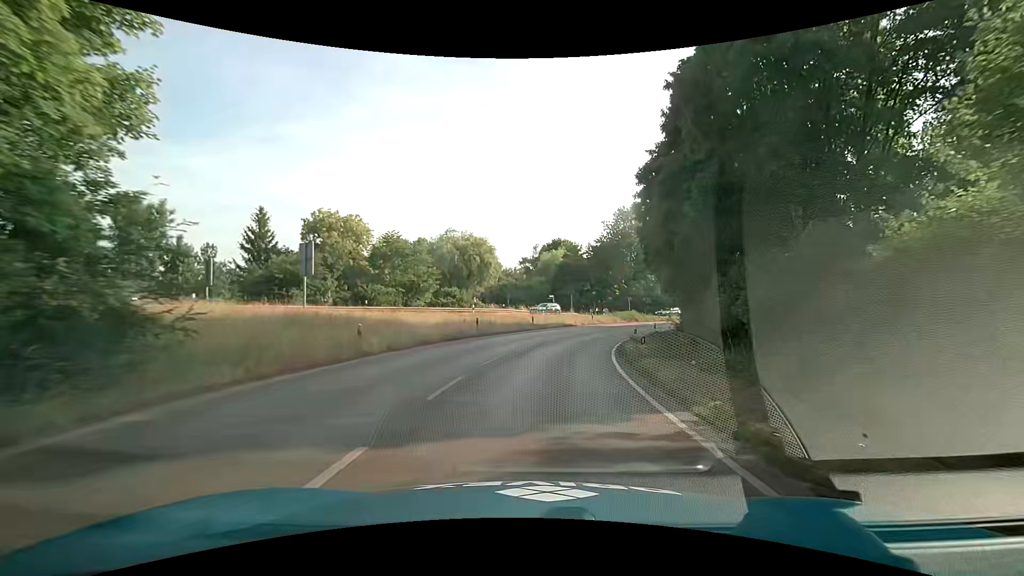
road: trunk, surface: asphalt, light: Day
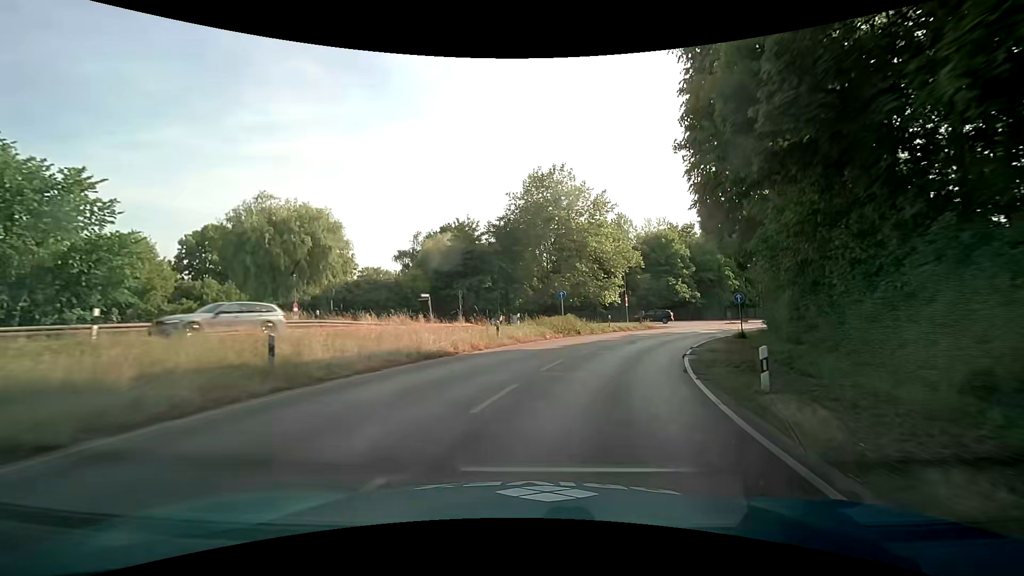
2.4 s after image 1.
(+3.0, +30.1) m; +10°
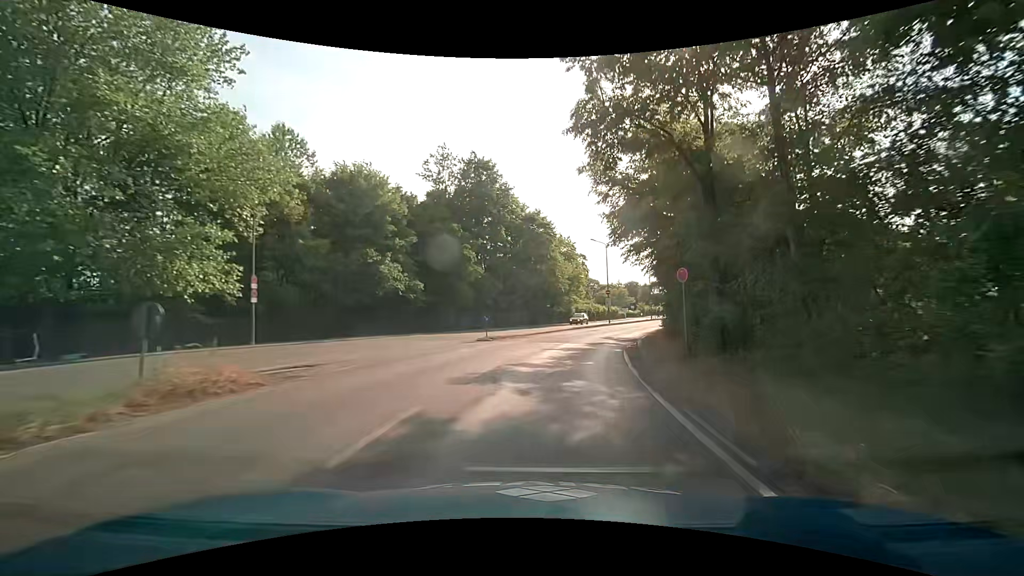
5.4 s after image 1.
(+10.4, +35.5) m; +31°
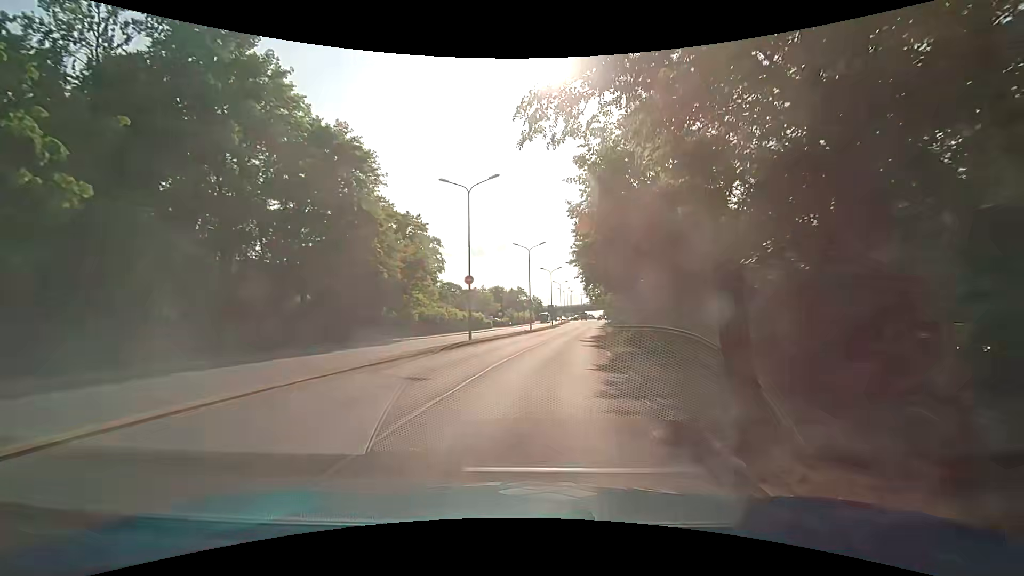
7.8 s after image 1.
(+4.6, +29.7) m; +16°
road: primary
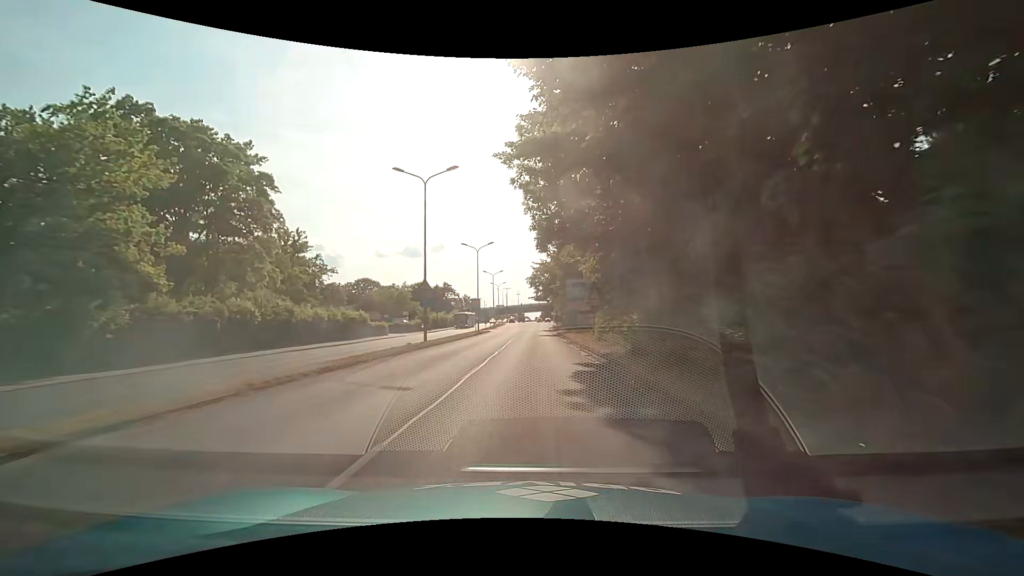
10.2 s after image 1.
(+2.3, +30.1) m; +7°
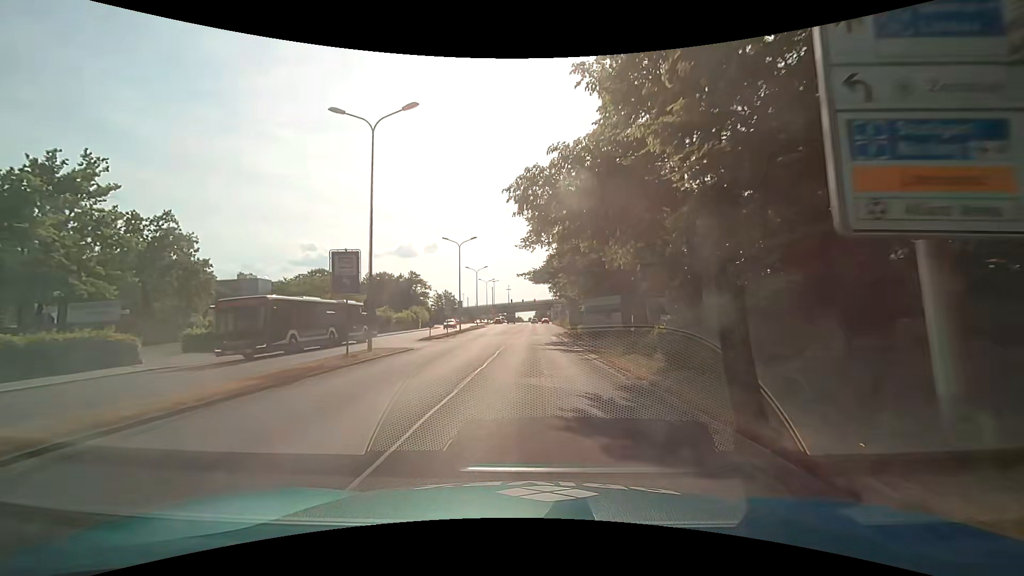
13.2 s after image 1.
(+0.4, +38.0) m; +1°
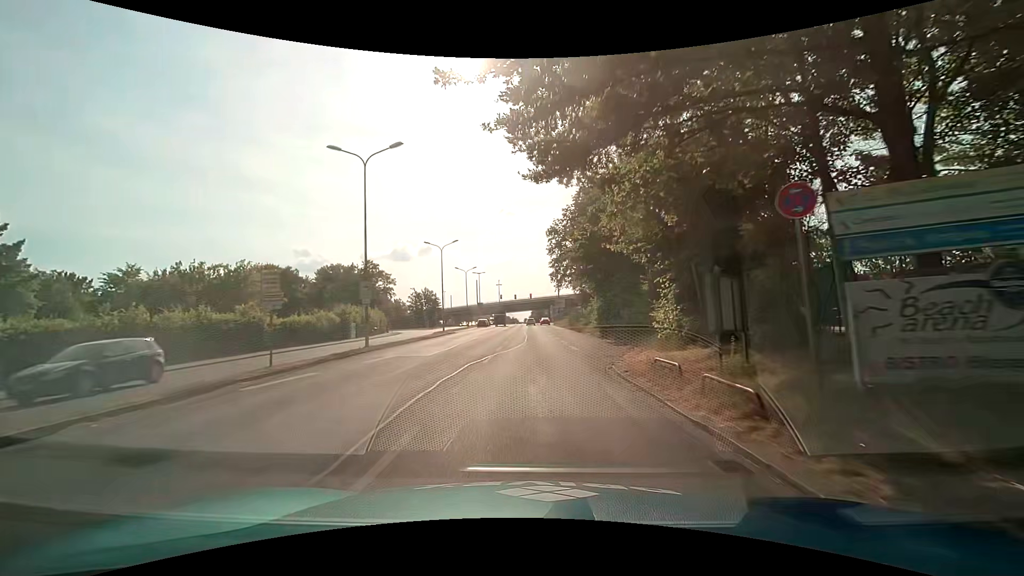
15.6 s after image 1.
(+0.5, +30.4) m; +1°
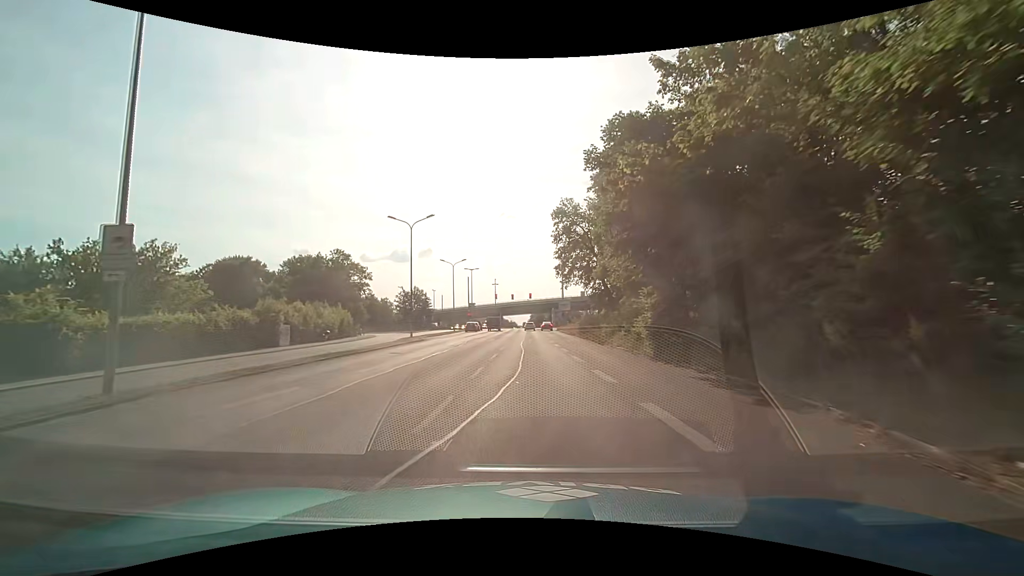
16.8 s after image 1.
(+0.1, +15.2) m; 0°
(0, +10) (0, +20) (0, +30) (0, +40) (0, +50) (0, +60) (0, +70) (0, +80) (0, +90) (0, +100) m
